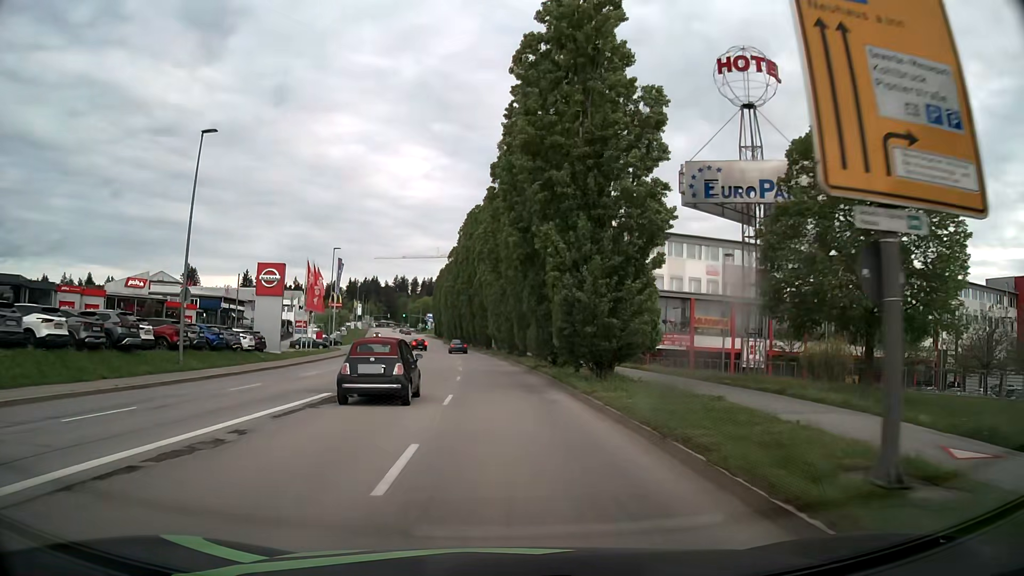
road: tertiary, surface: asphalt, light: Day
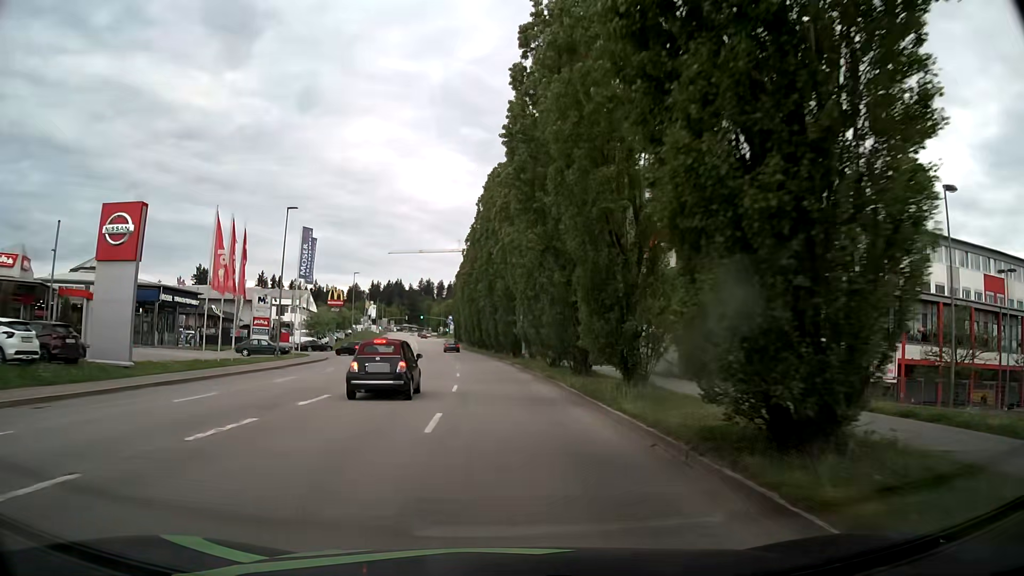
(-0.6, +22.8) m; -3°
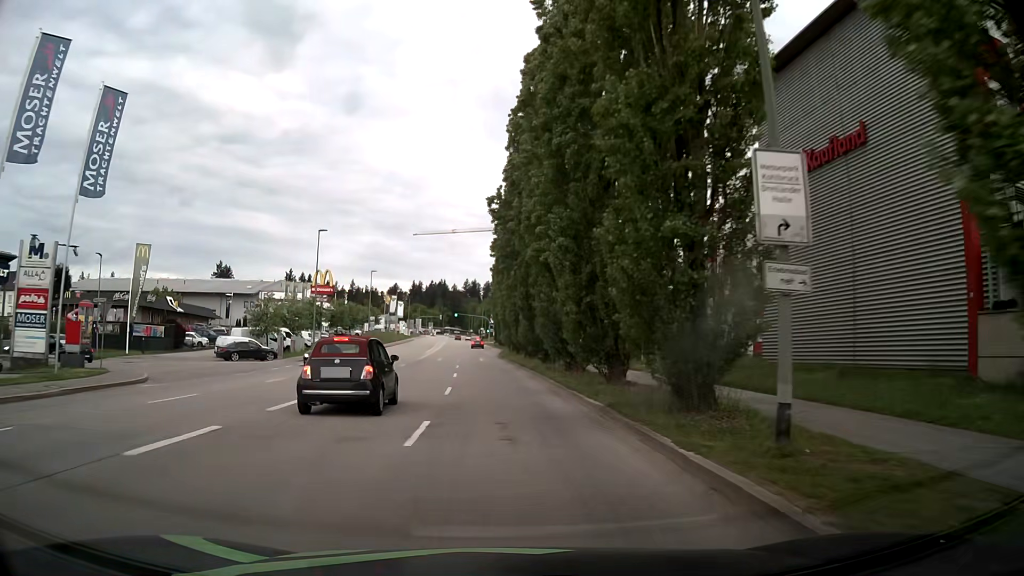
(-0.8, +37.9) m; -3°
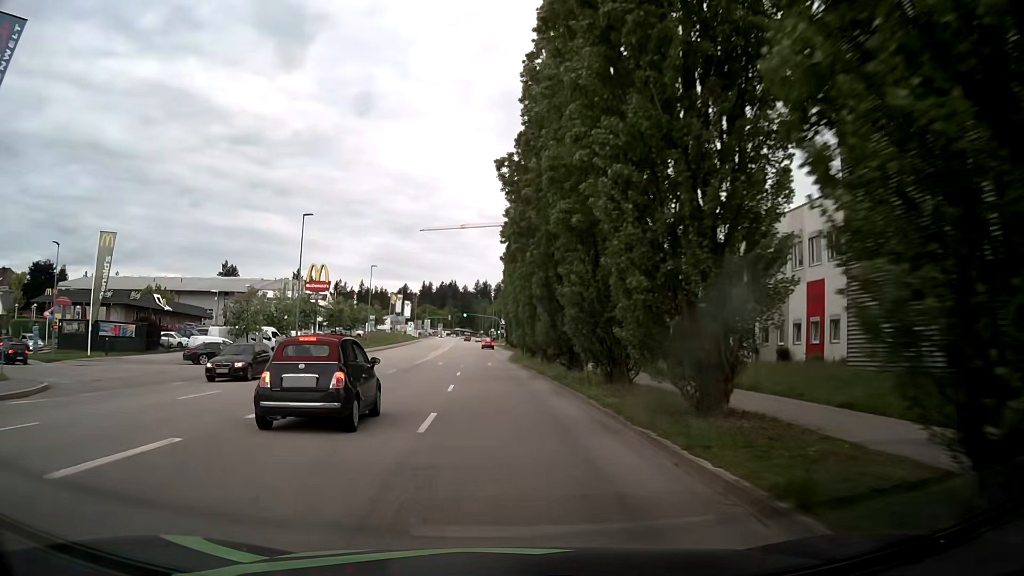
(-0.1, +7.6) m; -1°
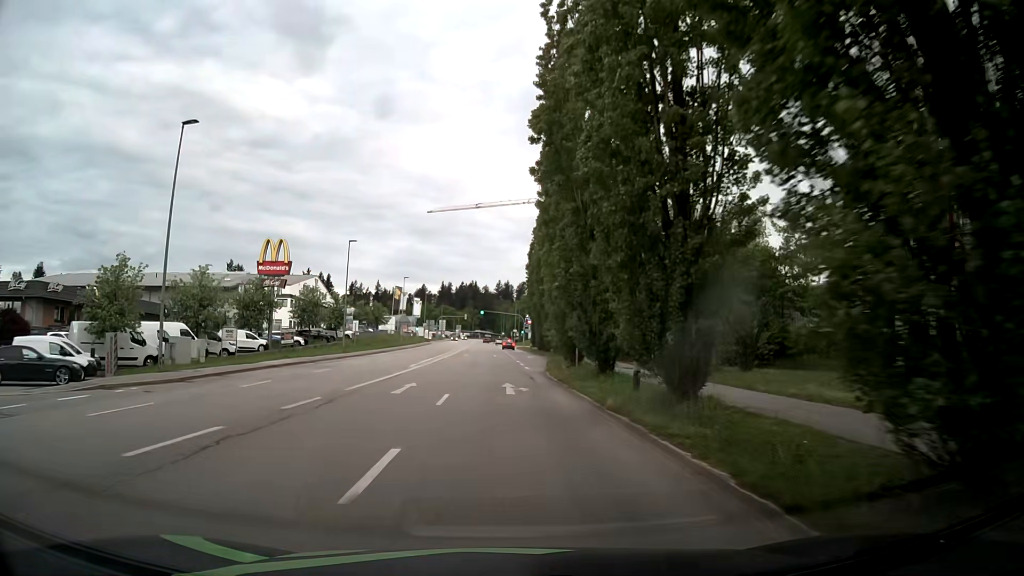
(-0.3, +22.8) m; -1°
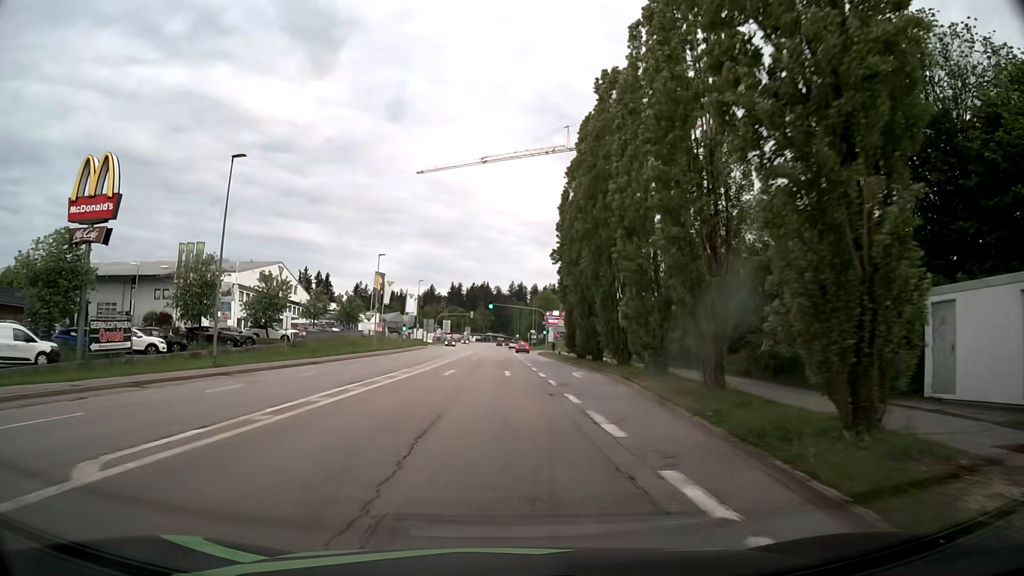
(-0.7, +30.3) m; -1°
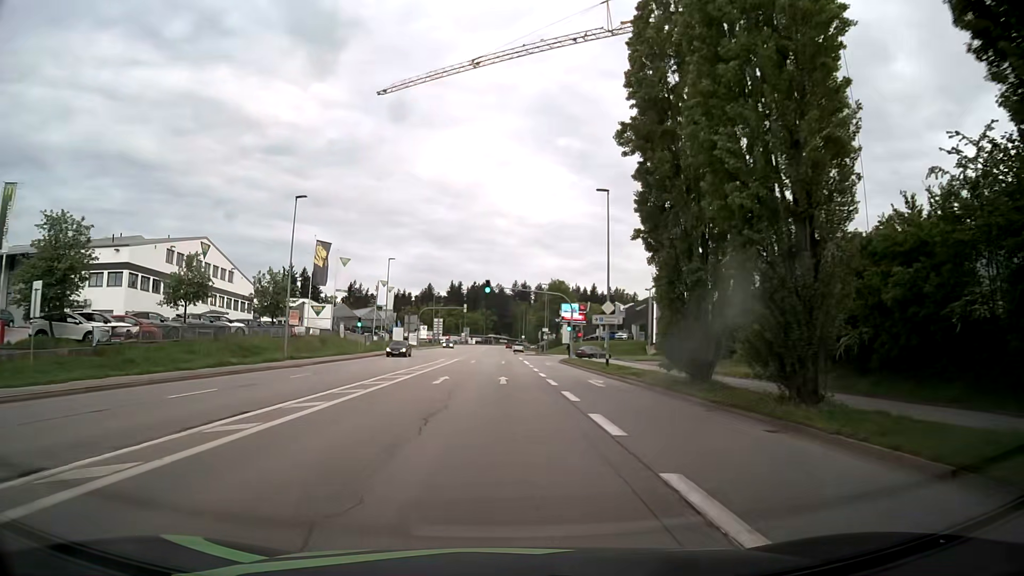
(-0.2, +30.4) m; -1°
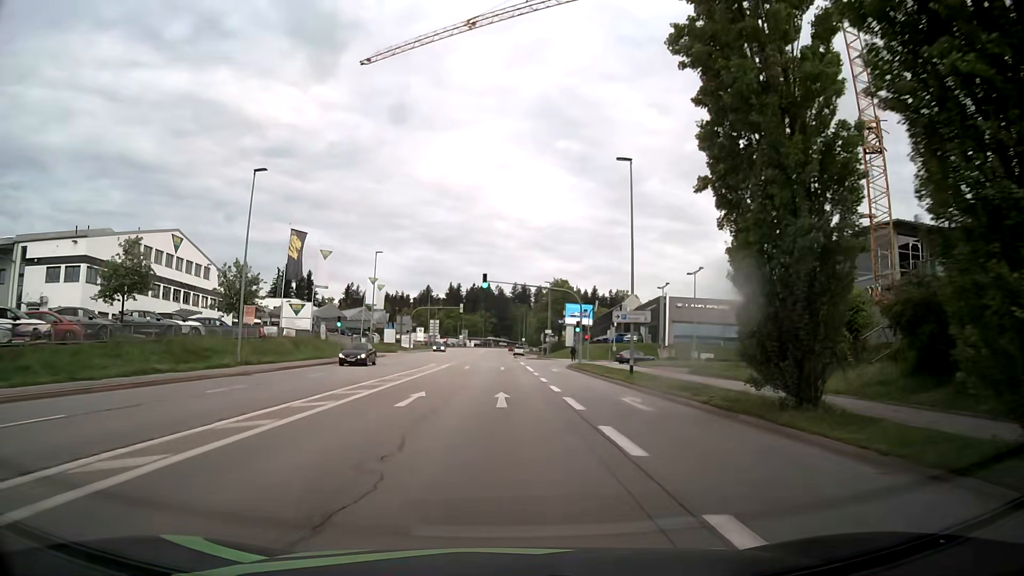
(+0.1, +7.6) m; +1°
(0, +10) (0, +20) (0, +30) (0, +40) (0, +50) (0, +60) (0, +70) (0, +80) (-1, +90) (-1, +100) m
